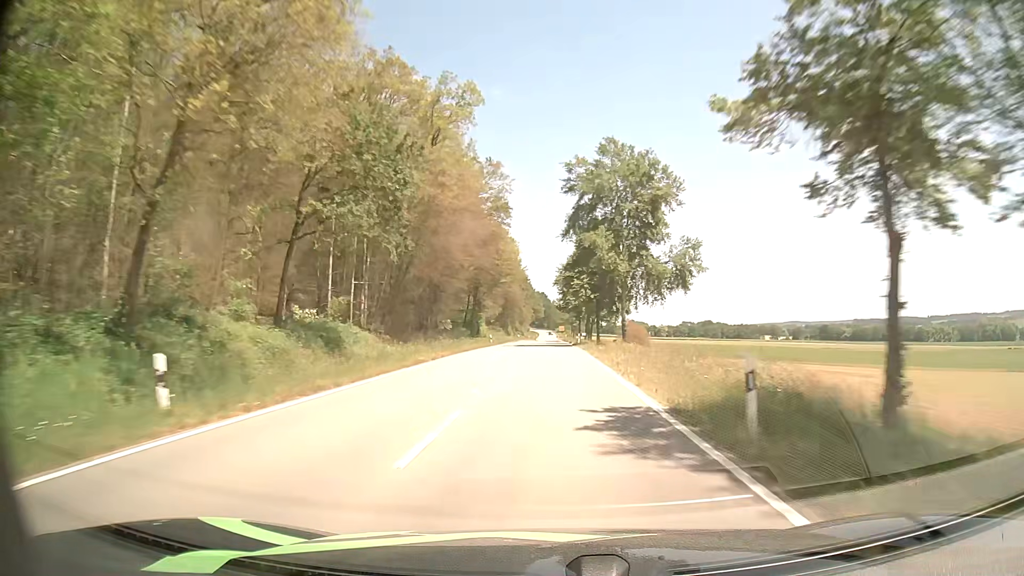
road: tertiary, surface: asphalt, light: Day
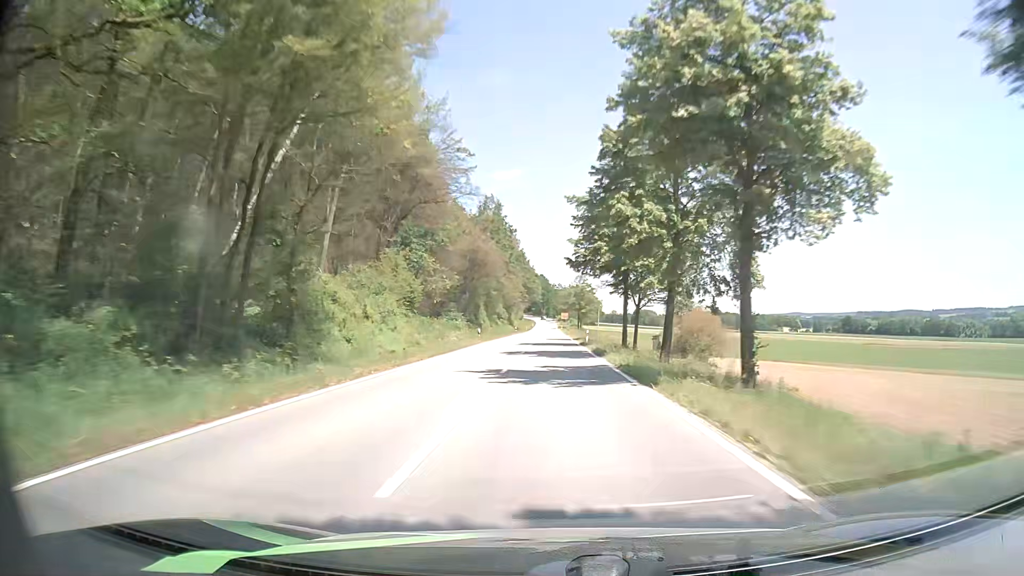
(+0.1, +63.1) m; 0°
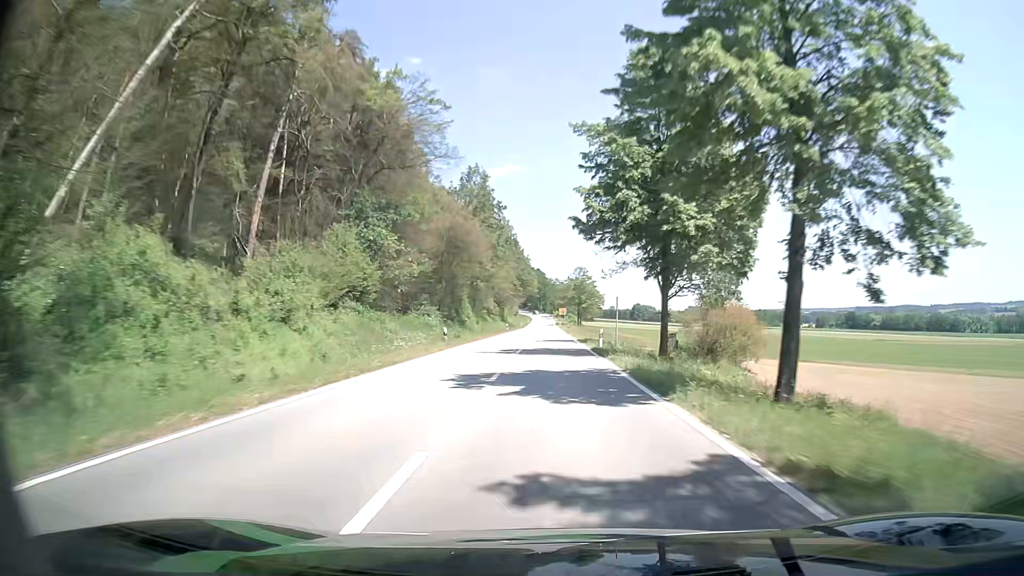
(0.0, +15.1) m; 0°
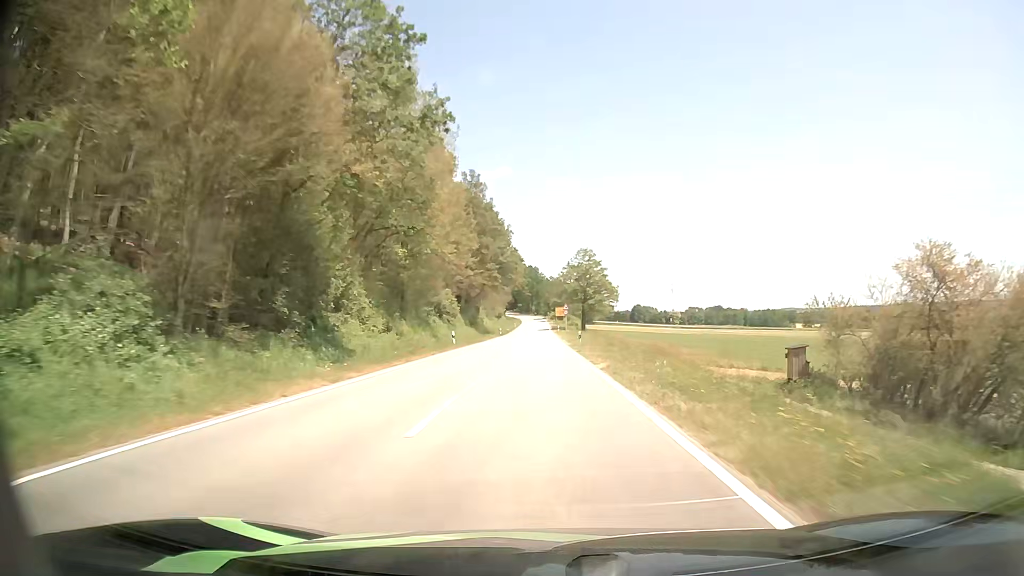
(+0.3, +44.1) m; +1°
(0, +10) (0, +20) (0, +30) (0, +40) (-1, +50) (-1, +60) (-1, +70) (-1, +80) (-1, +90) (-2, +100) m
